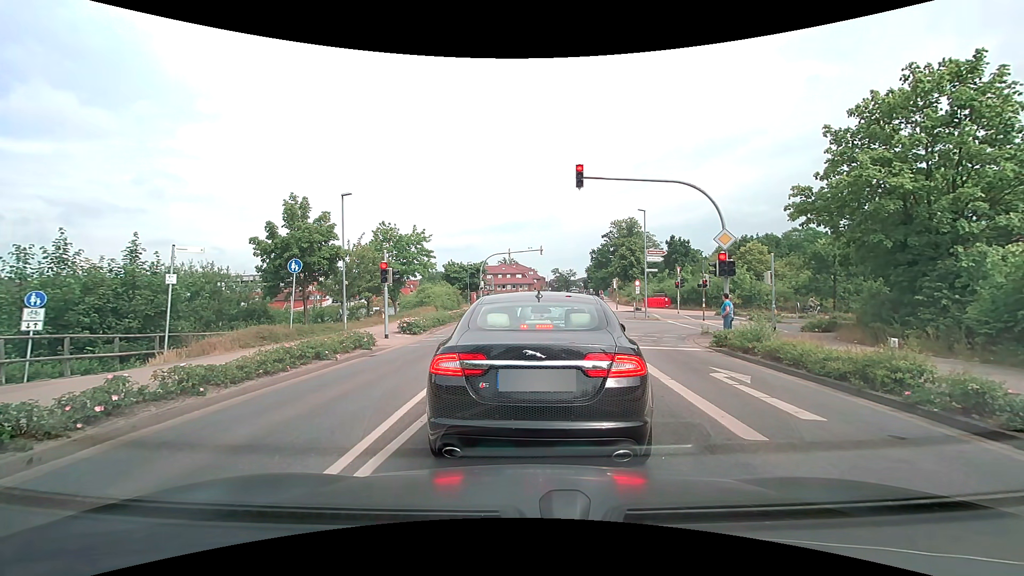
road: secondary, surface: asphalt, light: Day
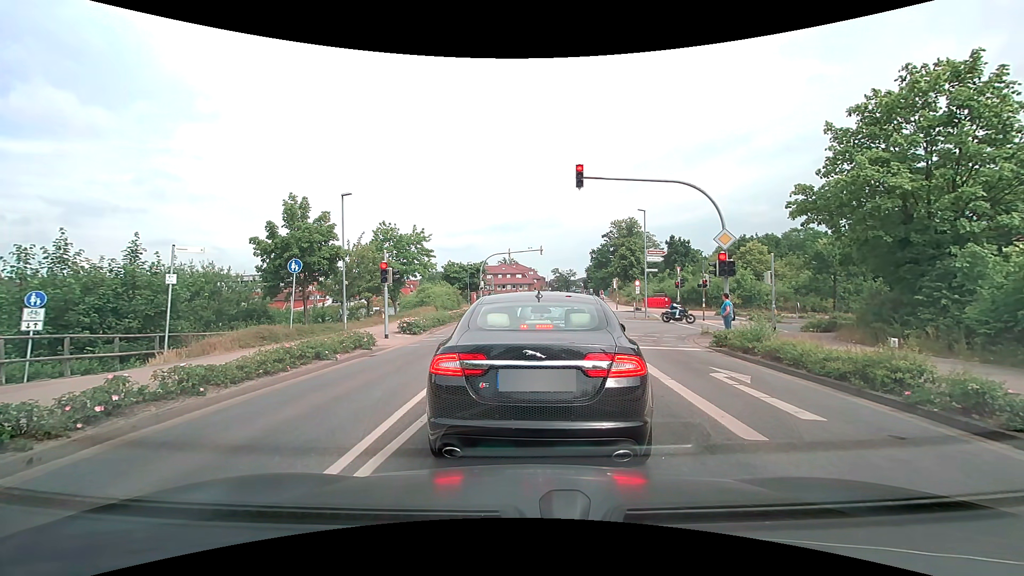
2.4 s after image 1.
(0.0, 0.0) m; 0°
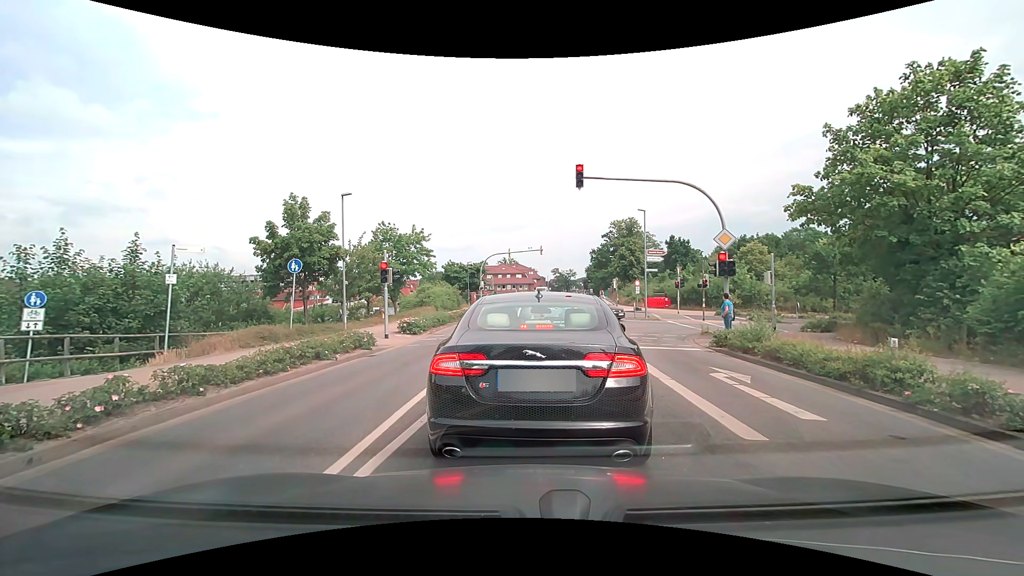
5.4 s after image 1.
(0.0, 0.0) m; 0°
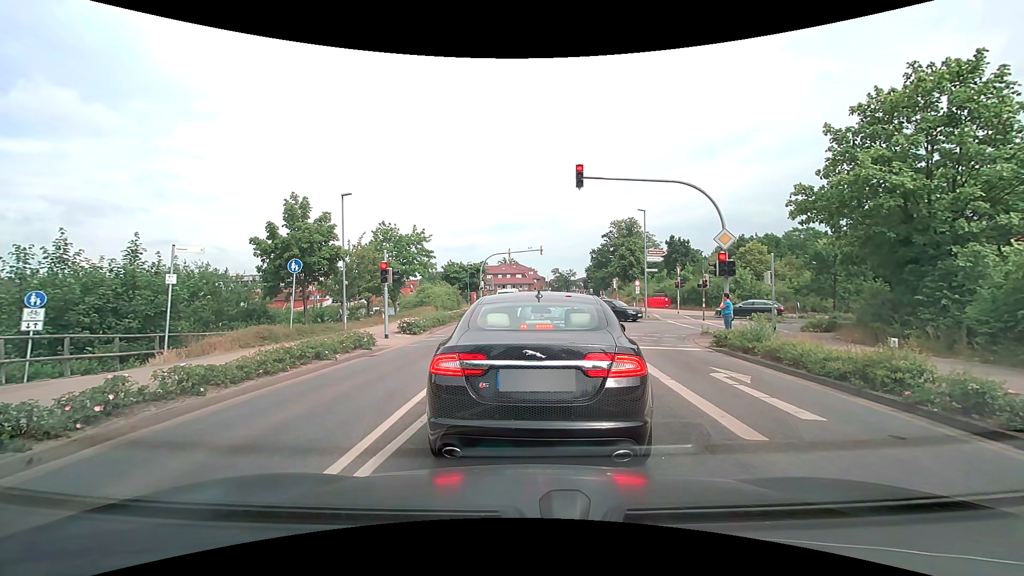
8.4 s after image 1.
(0.0, 0.0) m; 0°
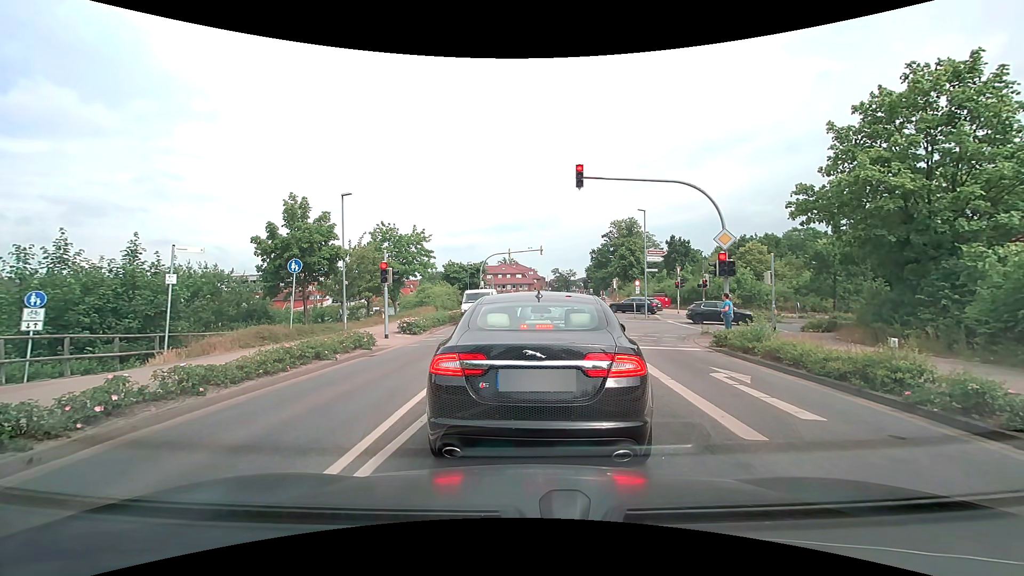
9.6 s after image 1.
(0.0, 0.0) m; 0°
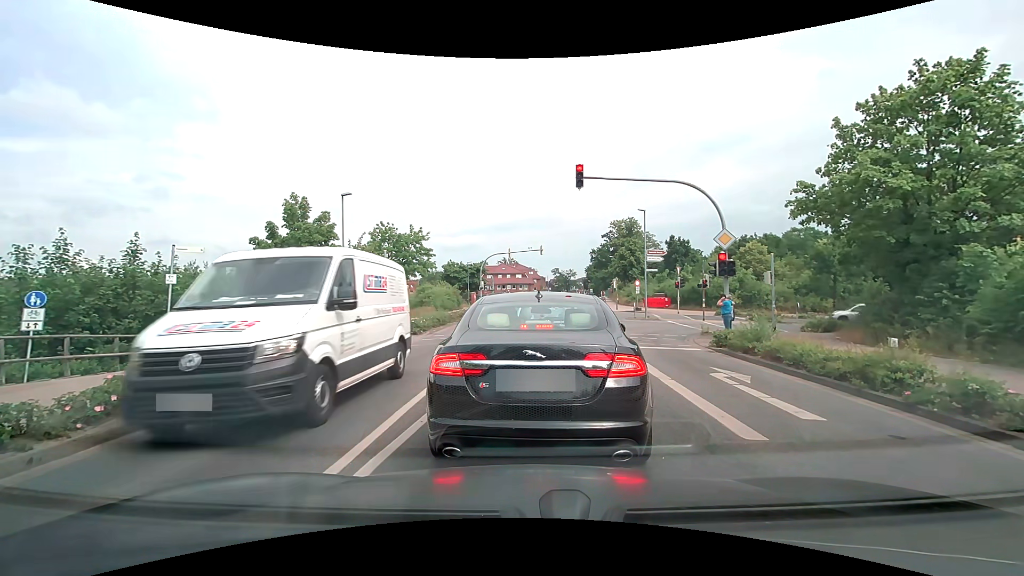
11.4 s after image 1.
(0.0, 0.0) m; 0°
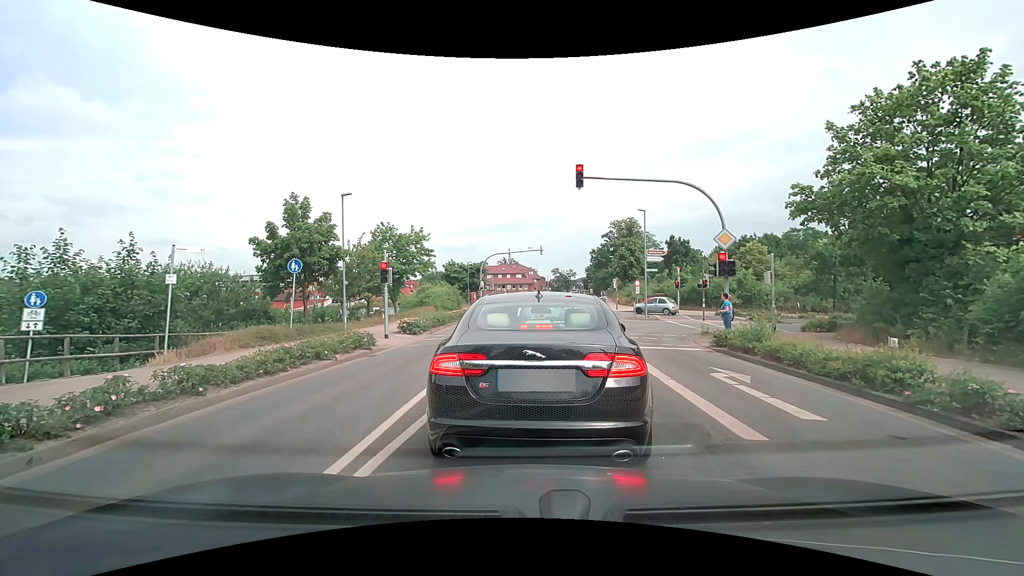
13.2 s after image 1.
(0.0, 0.0) m; 0°
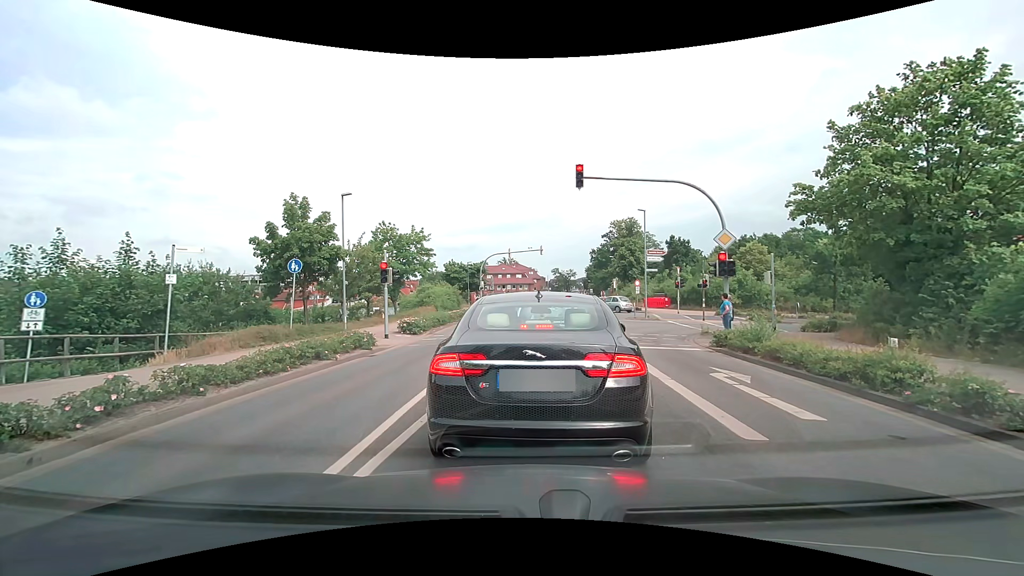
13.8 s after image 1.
(0.0, 0.0) m; 0°
